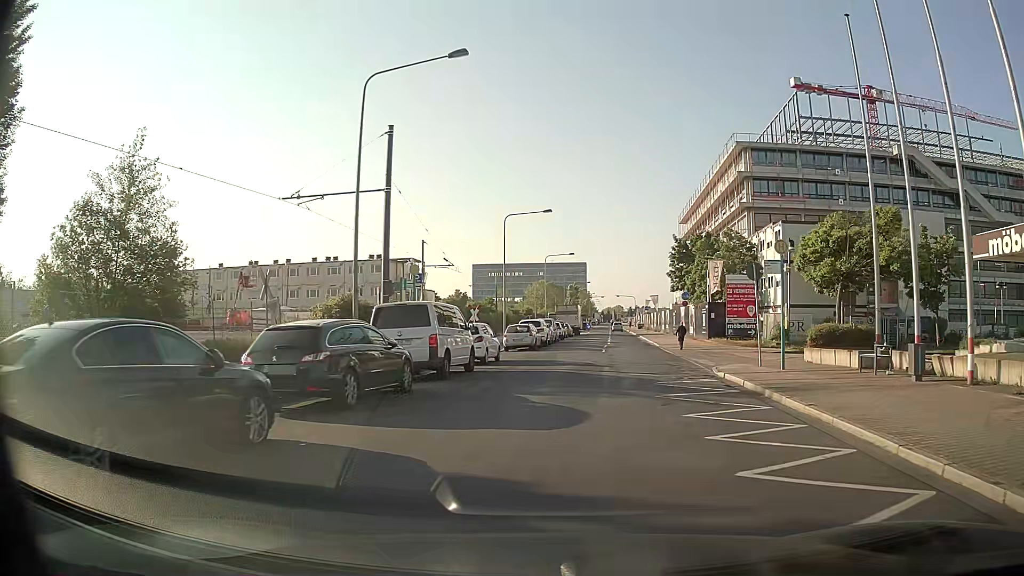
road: primary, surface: asphalt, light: Day
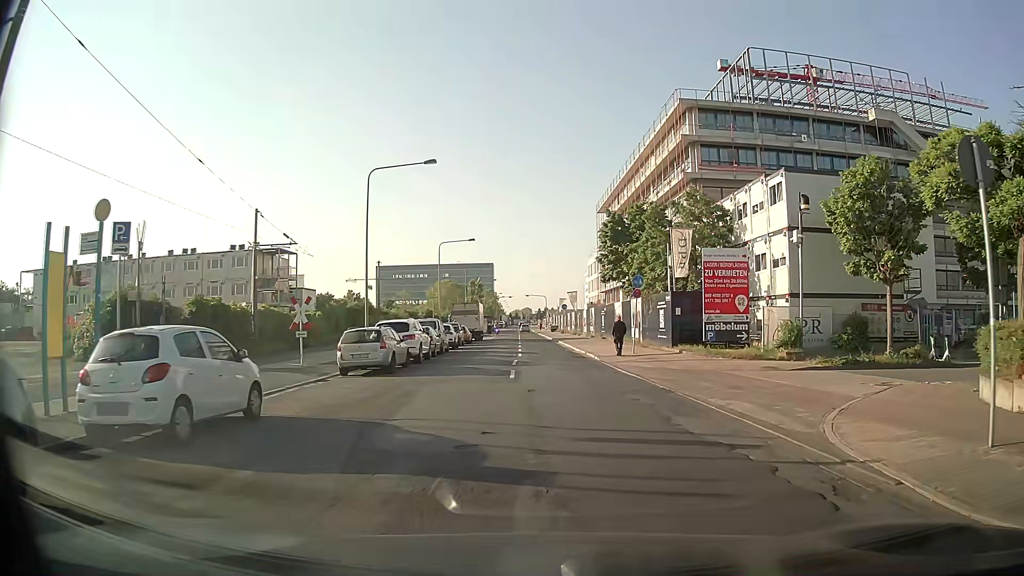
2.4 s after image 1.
(+1.1, +15.9) m; +8°
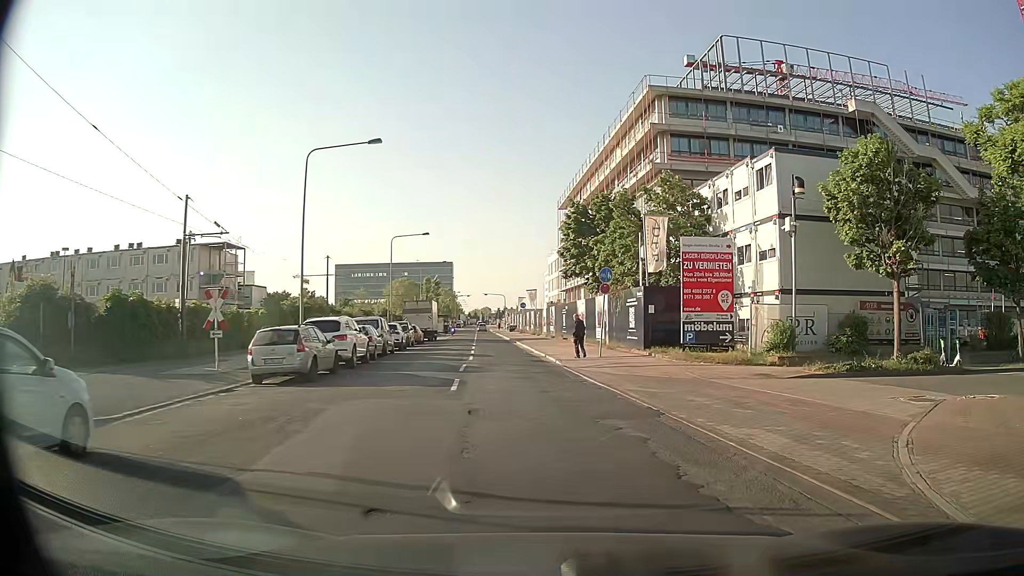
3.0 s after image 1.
(+0.1, +3.7) m; +3°
